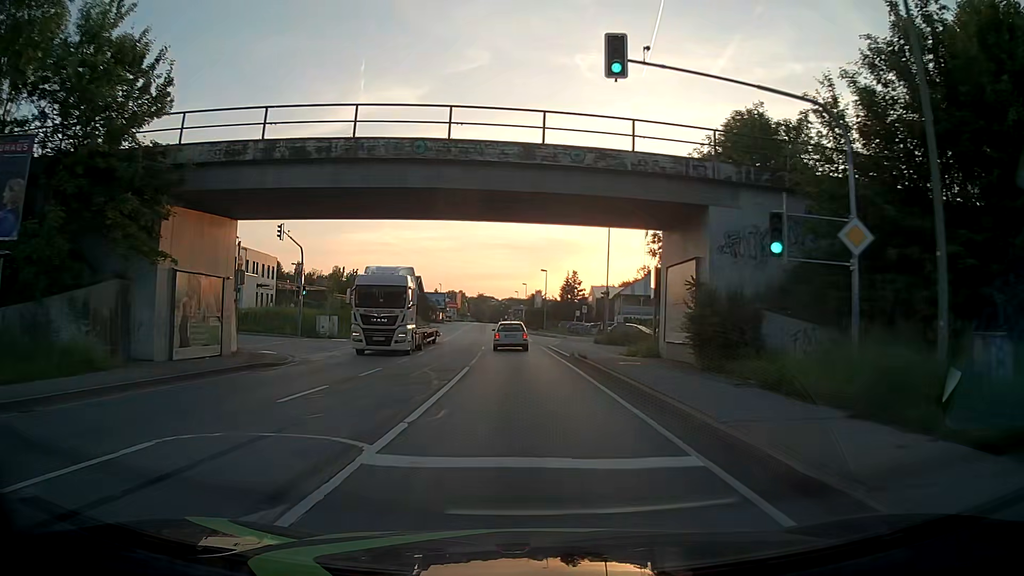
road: primary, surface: asphalt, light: Day
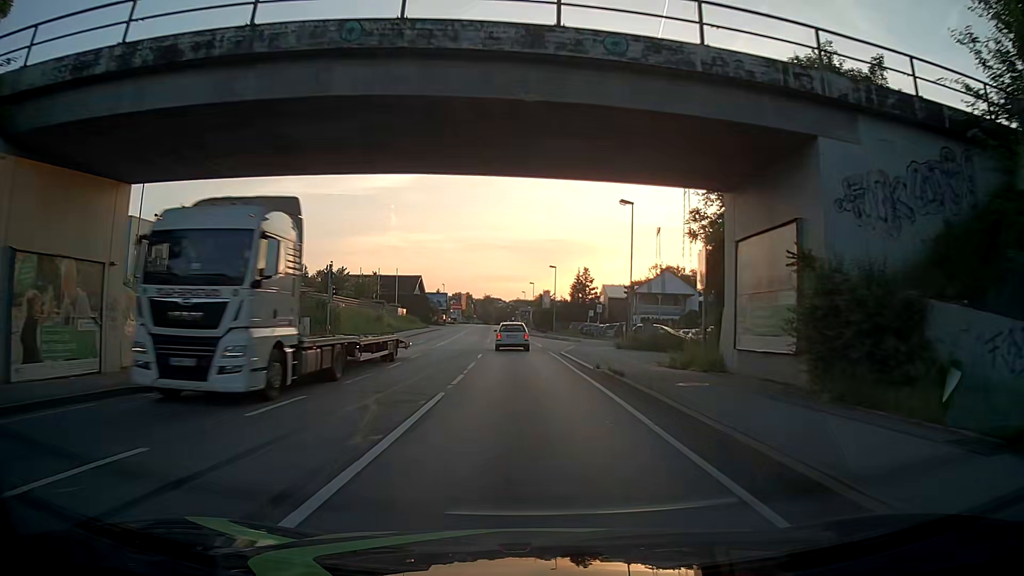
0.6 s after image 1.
(0.0, +7.6) m; -1°
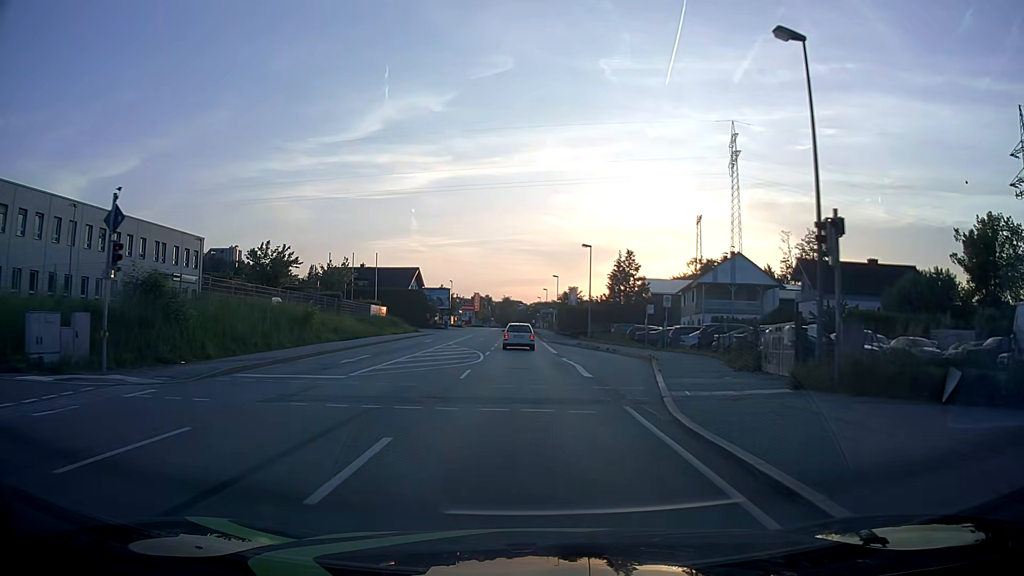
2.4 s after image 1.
(-0.4, +22.7) m; -2°
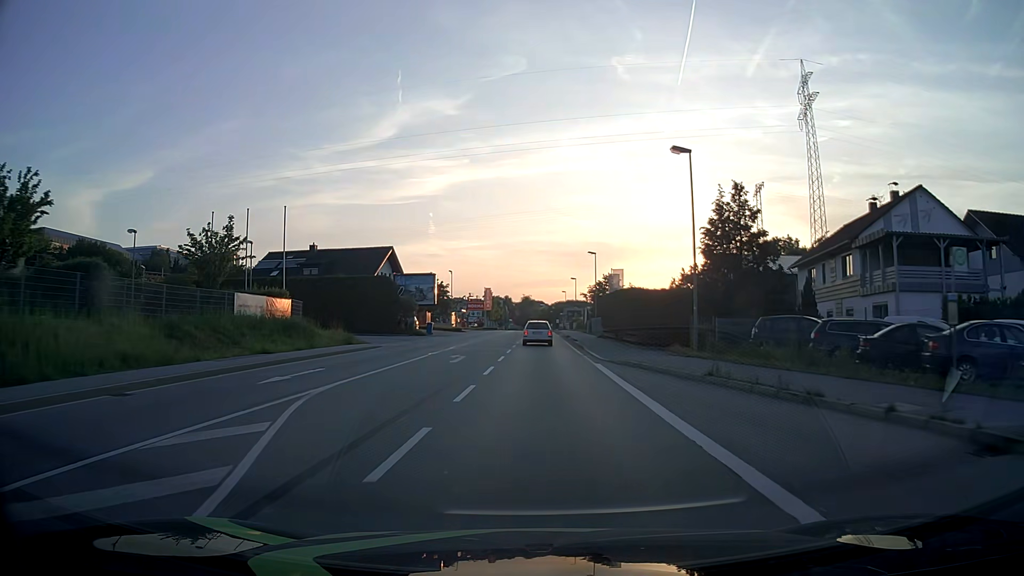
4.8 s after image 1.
(-0.5, +30.4) m; -2°
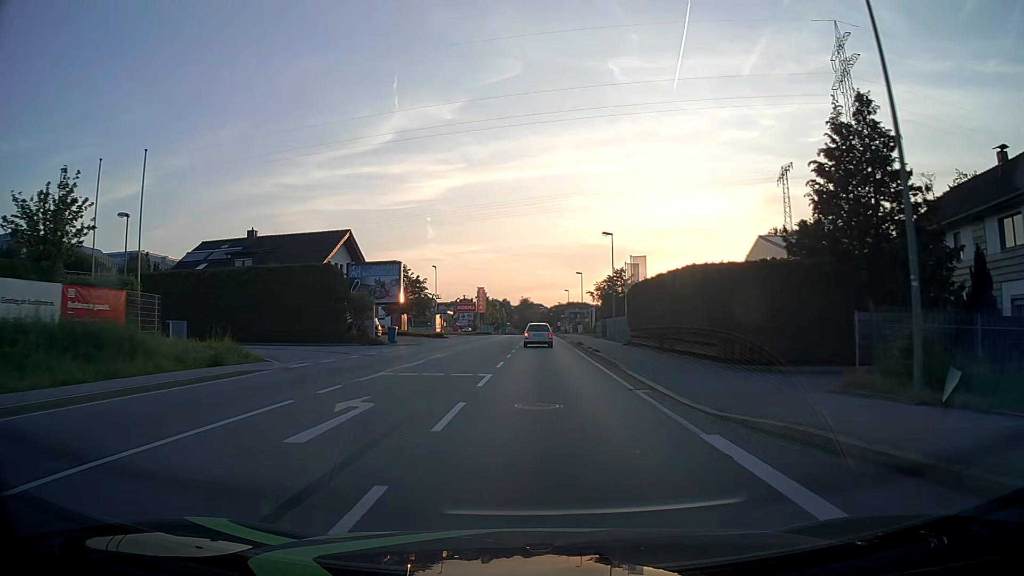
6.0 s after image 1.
(0.0, +15.2) m; 0°
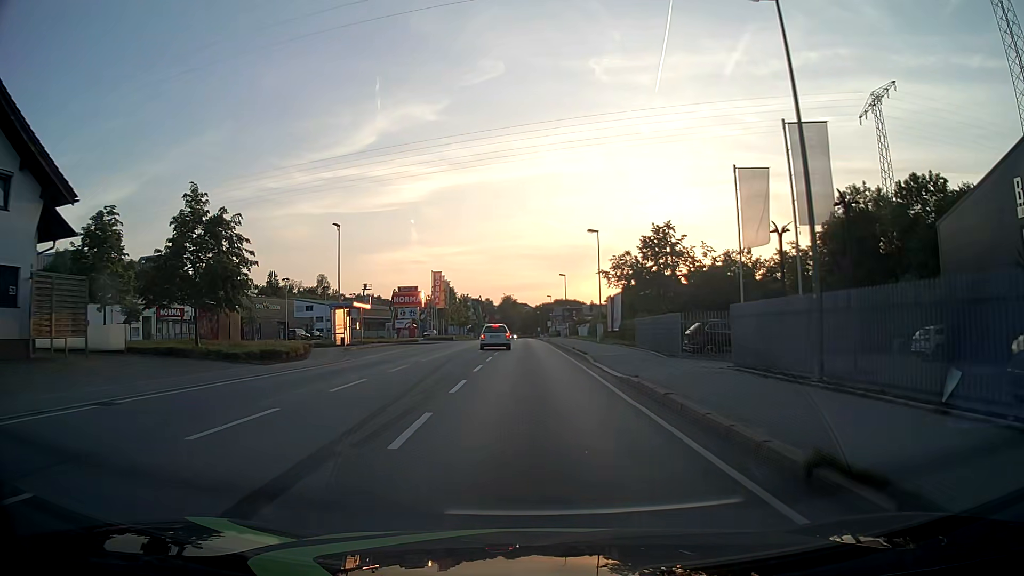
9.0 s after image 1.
(+0.3, +37.9) m; +1°
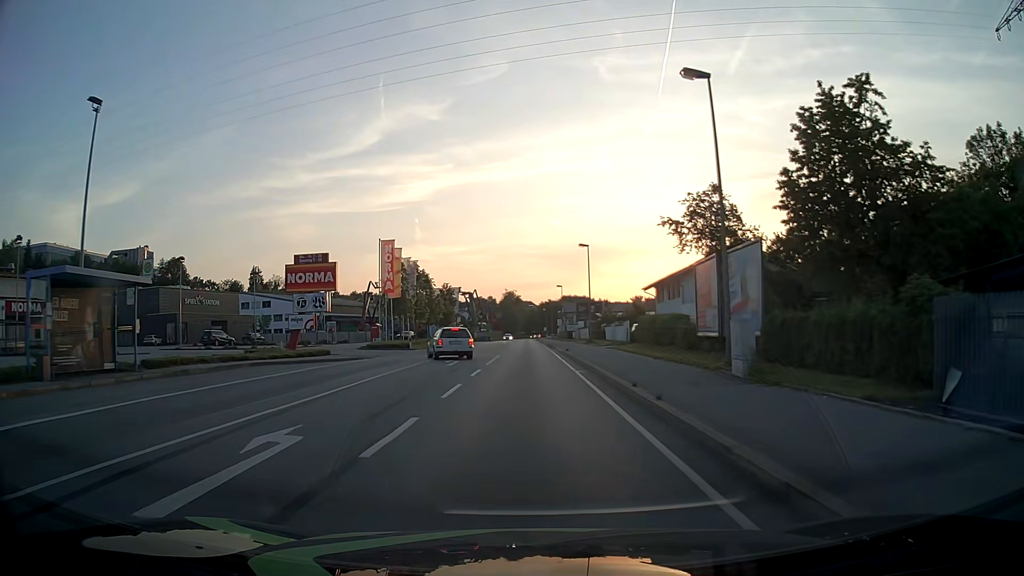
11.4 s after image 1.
(0.0, +30.2) m; 0°
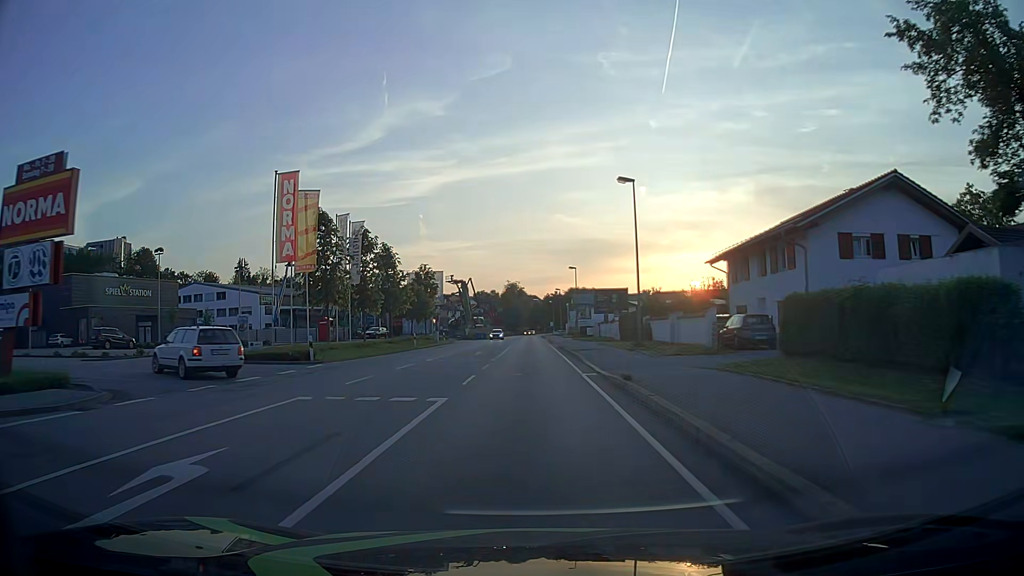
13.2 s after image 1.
(-0.1, +22.9) m; 0°
(0, +10) (0, +20) (0, +30) (0, +40) (0, +50) (0, +60) (0, +70) (0, +80) (-1, +90) (-1, +100) m
